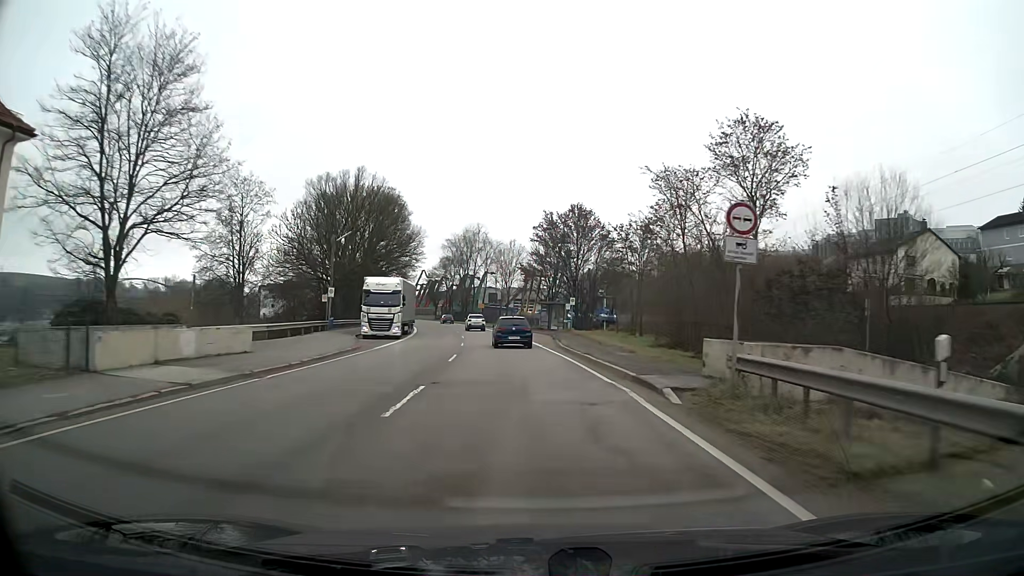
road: primary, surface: asphalt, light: Day
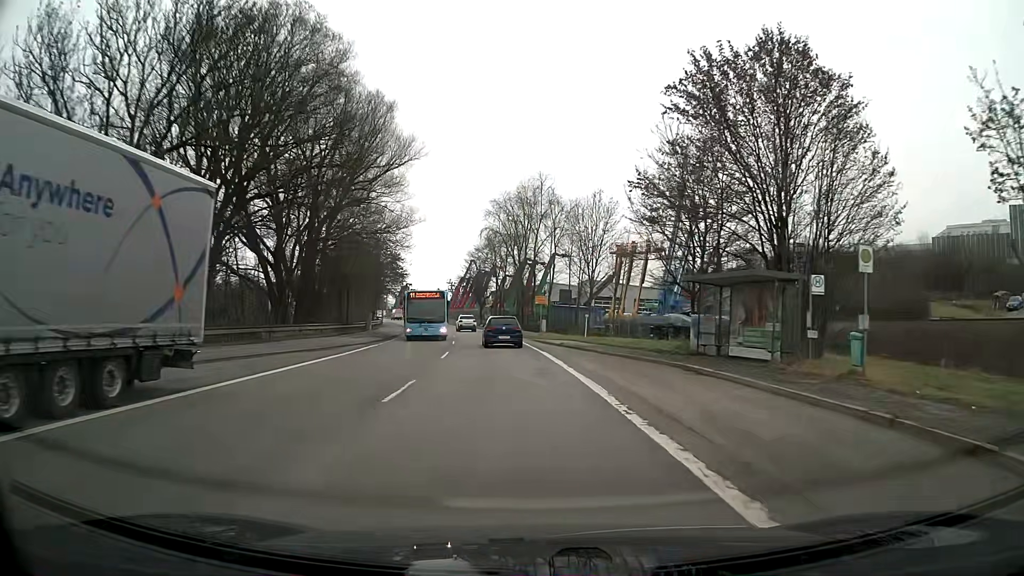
(-2.6, +46.5) m; -6°
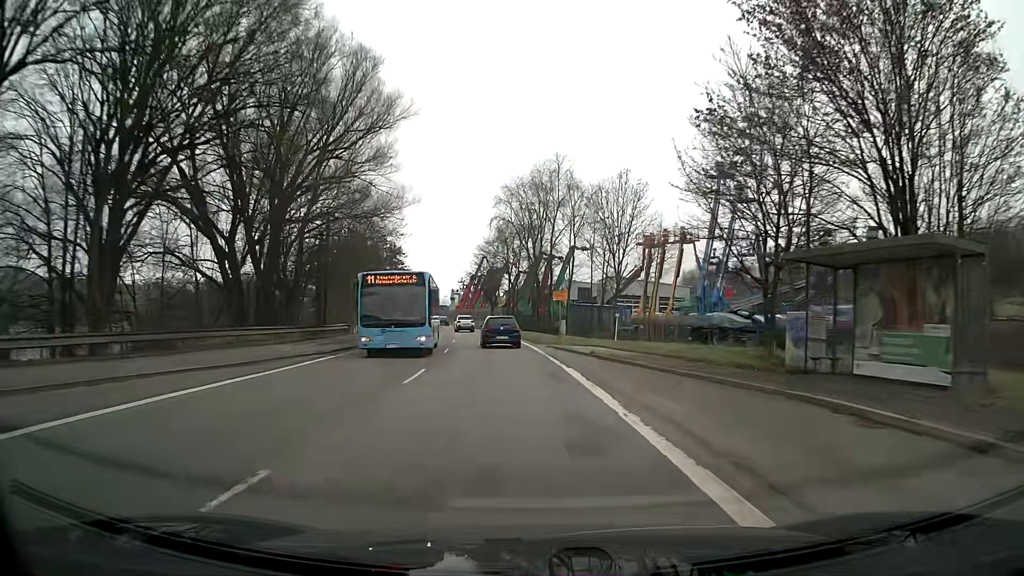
(-0.1, +9.2) m; -1°
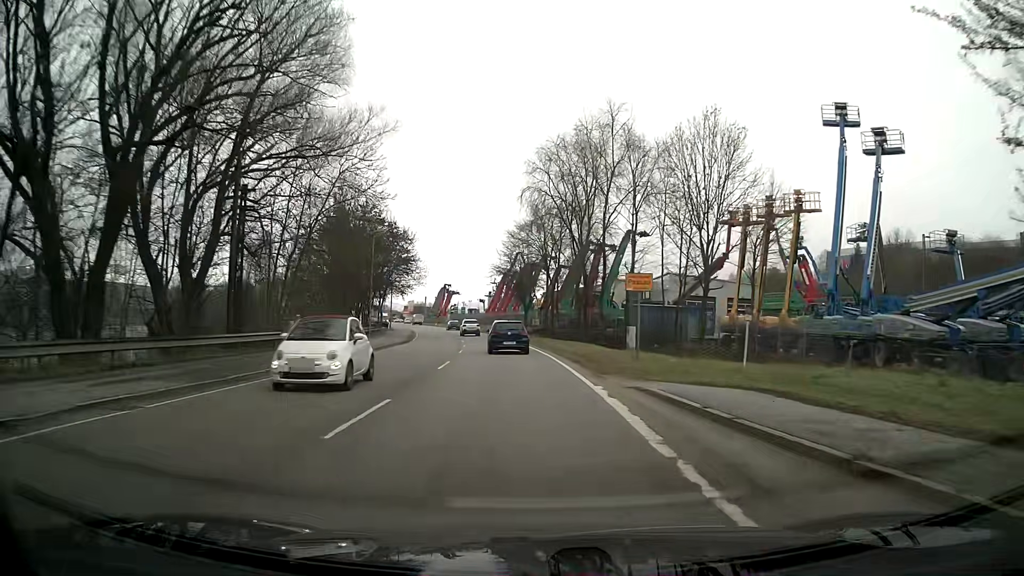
(-0.6, +18.3) m; -3°
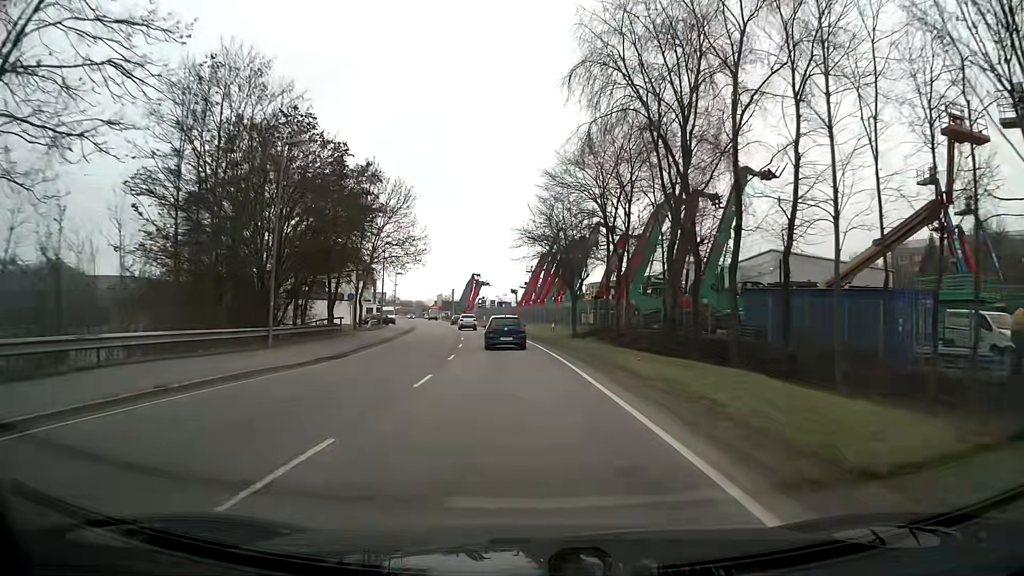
(-0.7, +25.2) m; -4°
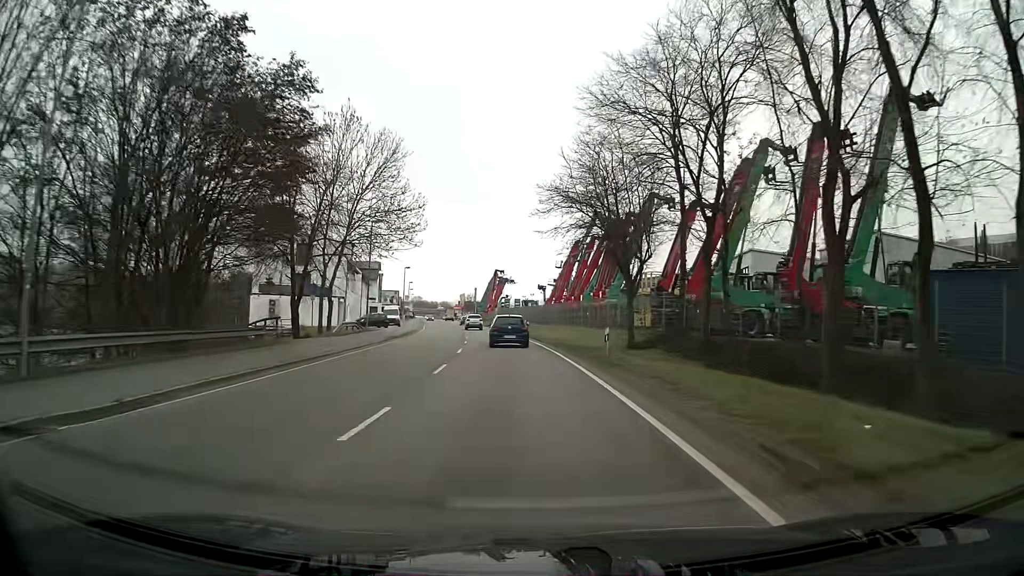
(-0.3, +15.2) m; -2°
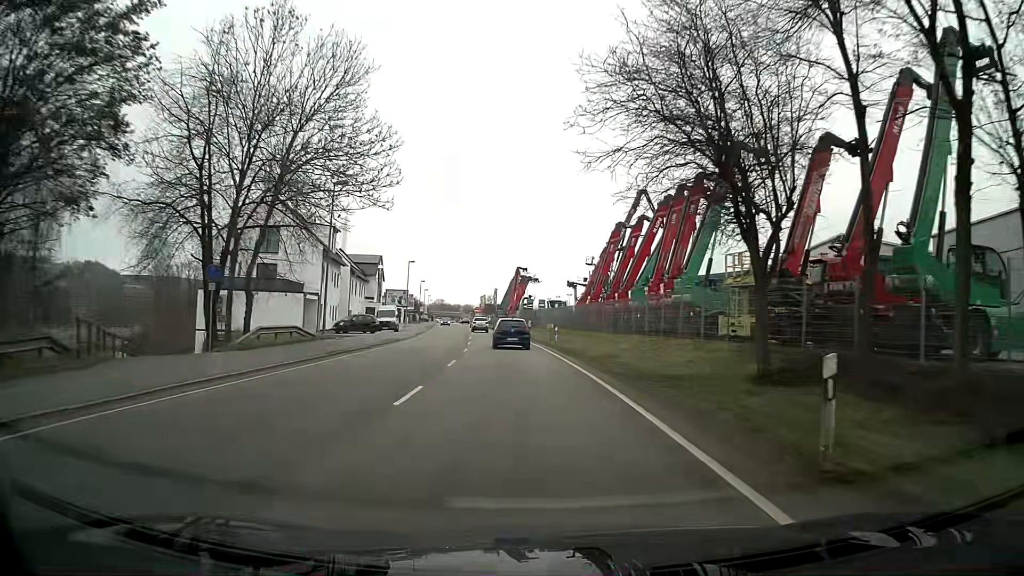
(-0.3, +15.1) m; -2°
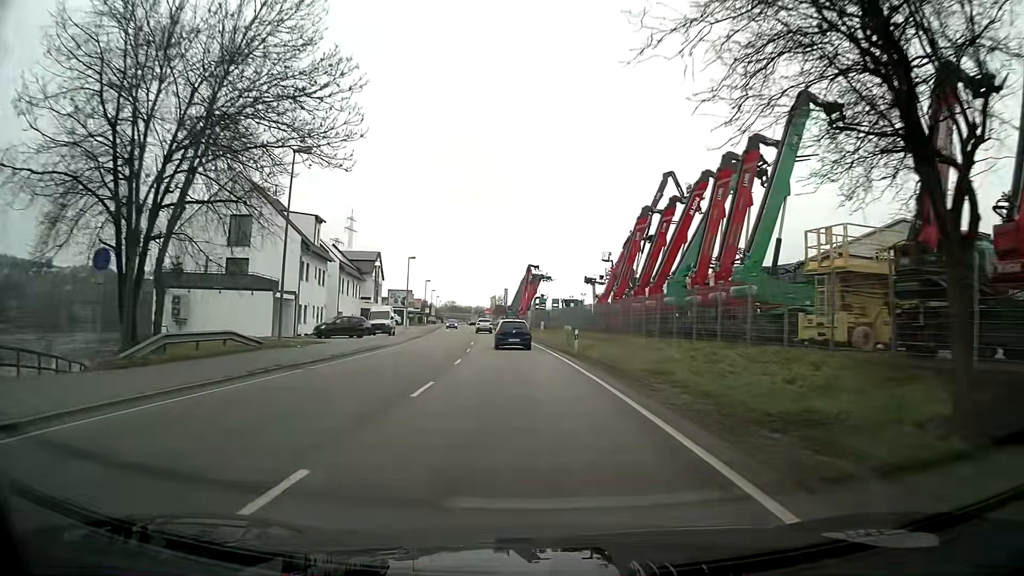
(-0.1, +7.6) m; -1°
